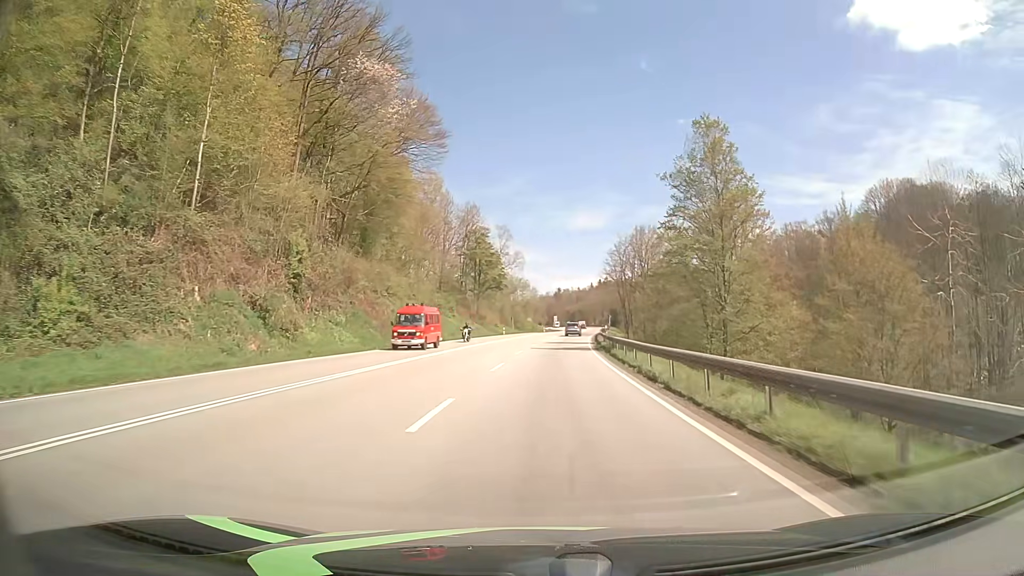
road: primary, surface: asphalt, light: Day
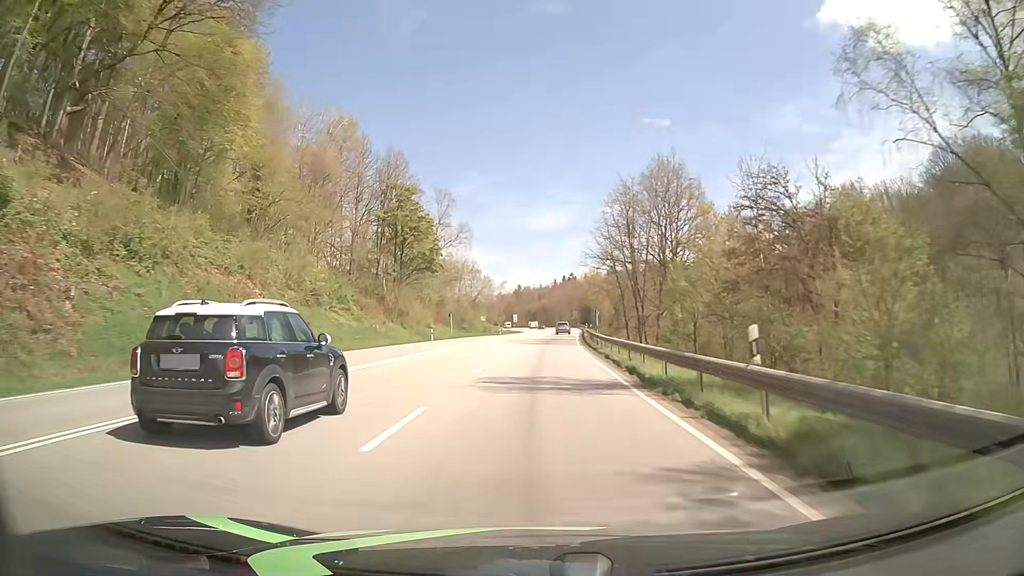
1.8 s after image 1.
(+1.2, +37.1) m; +4°
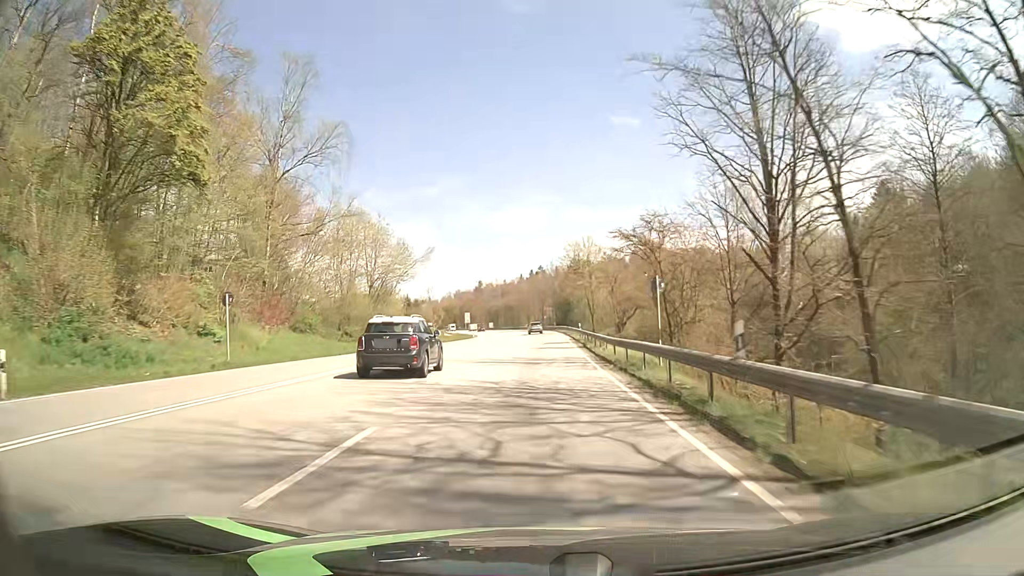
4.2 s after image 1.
(+1.4, +49.7) m; +3°
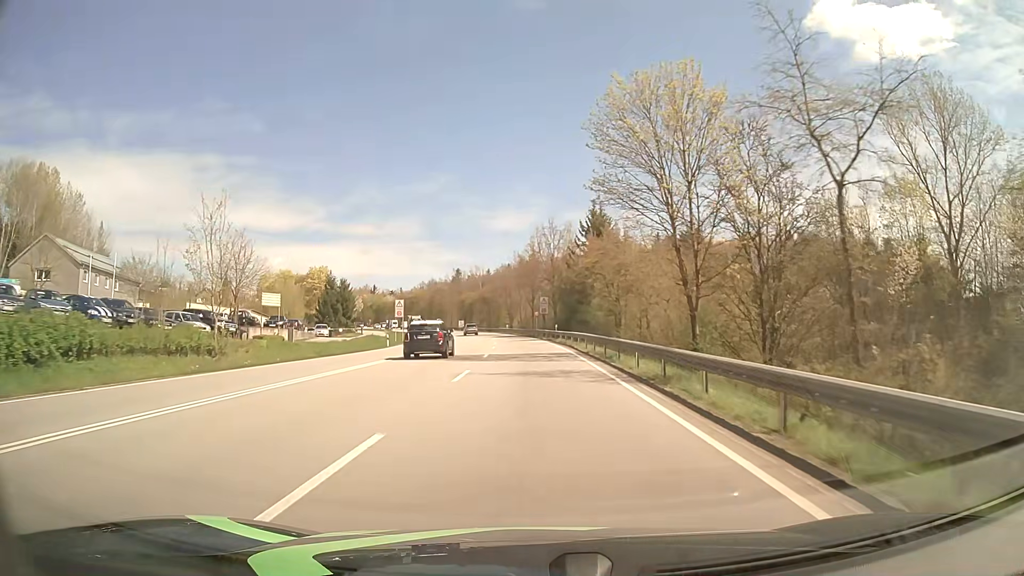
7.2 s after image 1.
(+0.9, +59.6) m; +1°
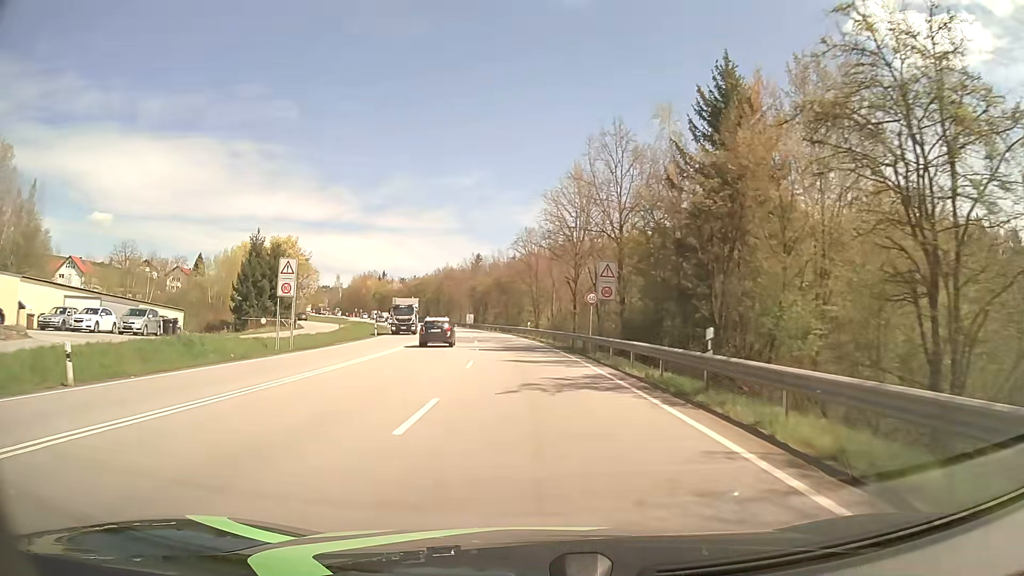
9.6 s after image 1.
(-0.9, +43.4) m; -3°
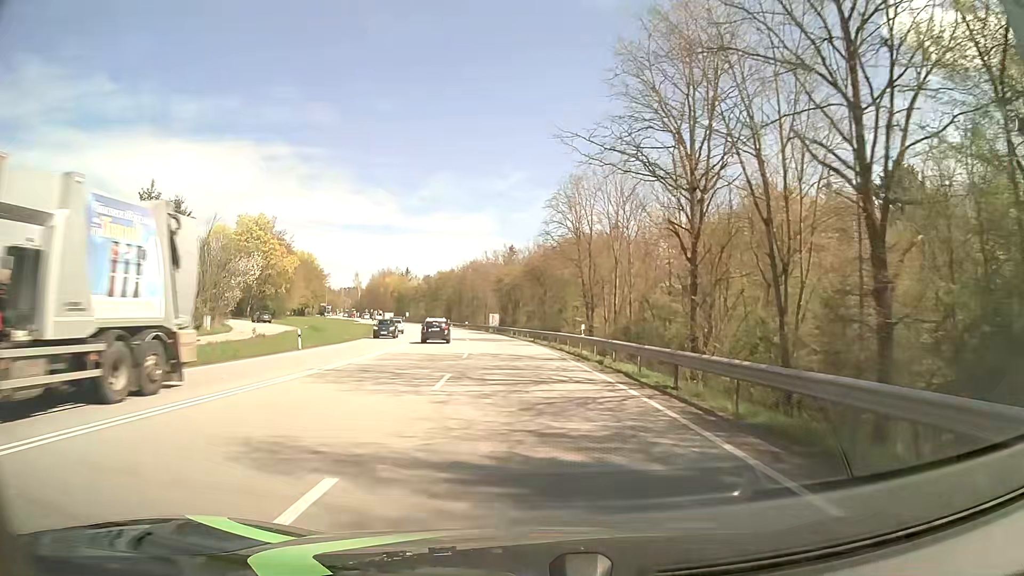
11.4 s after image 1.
(-0.7, +29.9) m; -3°
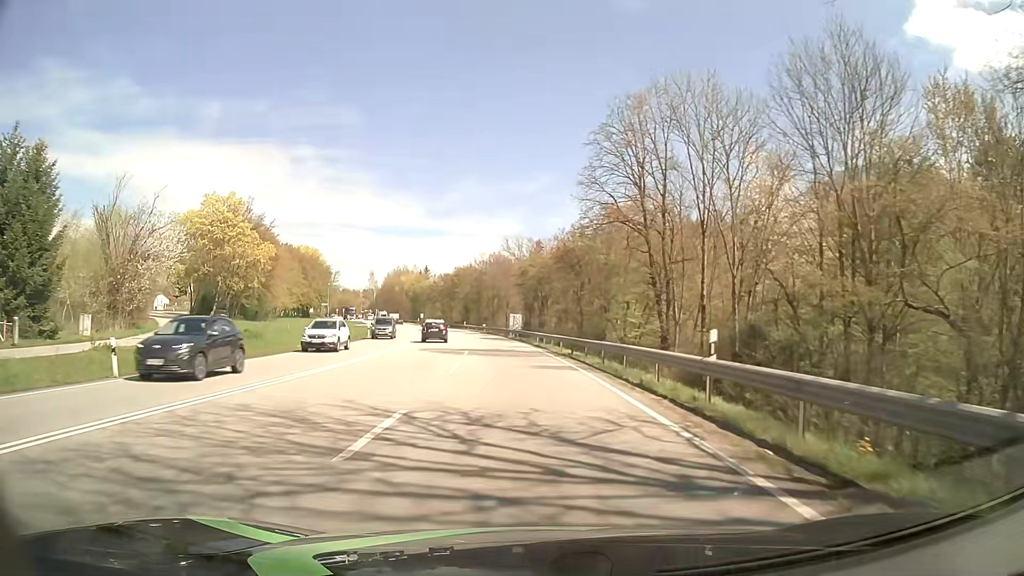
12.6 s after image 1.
(-0.4, +18.9) m; -2°
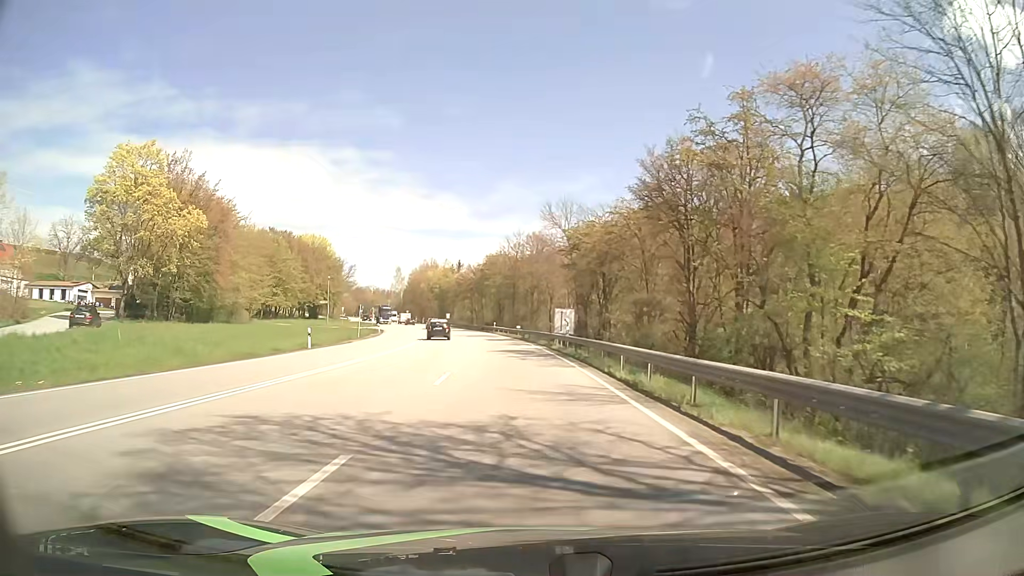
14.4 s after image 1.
(-0.9, +27.5) m; -3°
(0, +10) (-1, +20) (-1, +30) (-2, +40) (-3, +50) (-5, +60) (-6, +70) (-8, +79) (-11, +89) (-13, +99) m
